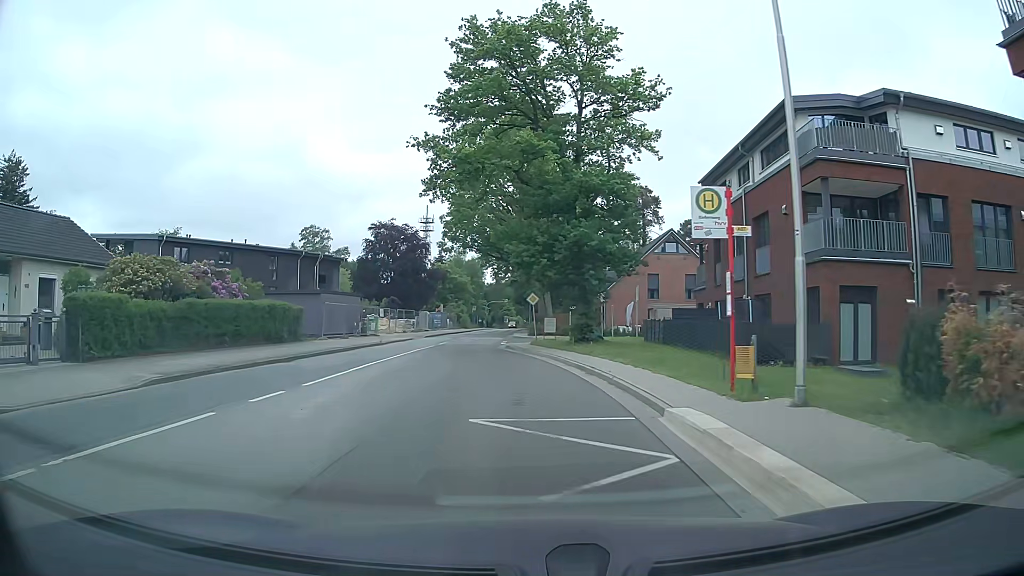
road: tertiary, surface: asphalt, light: Day
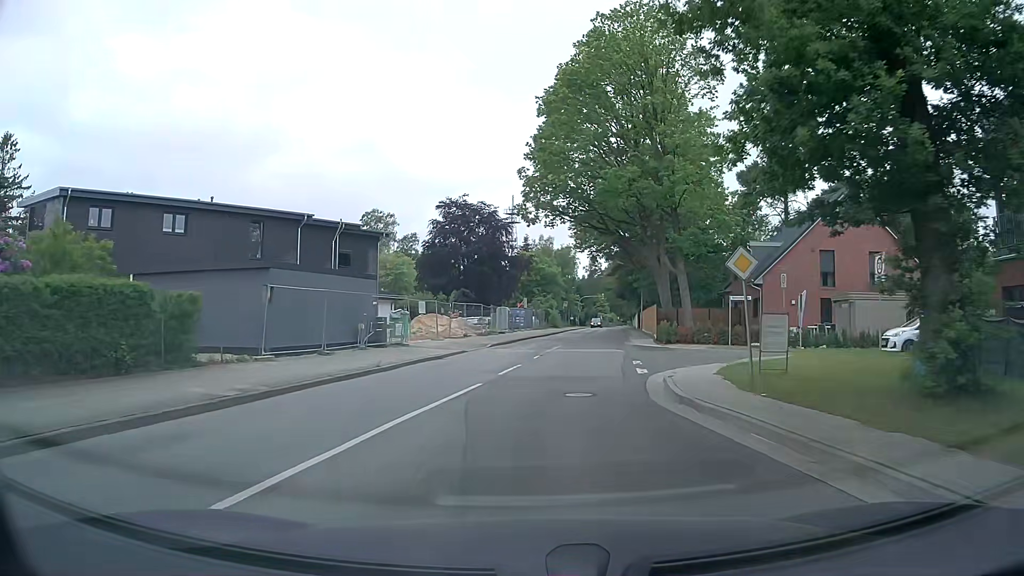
(-1.6, +19.6) m; -8°
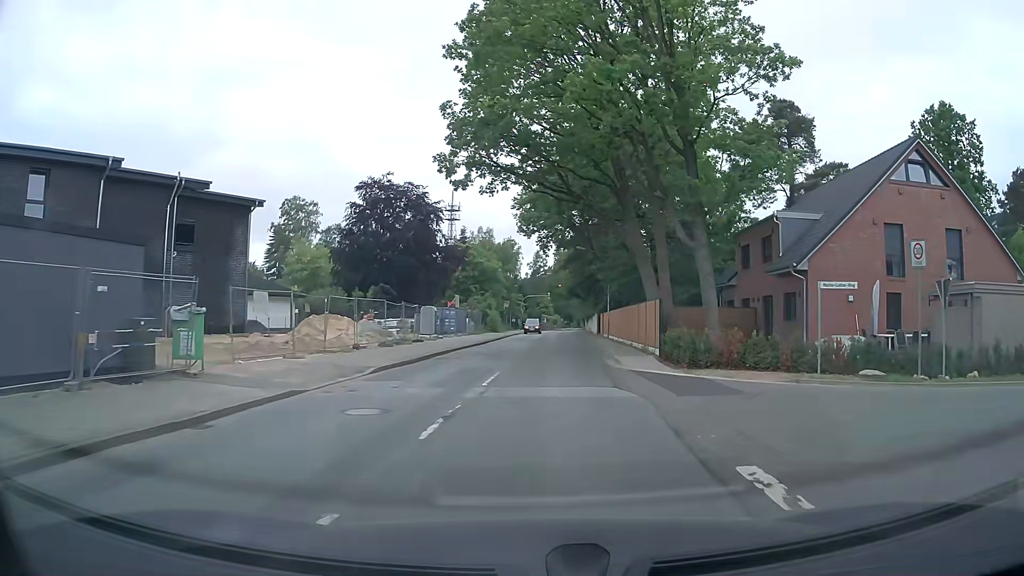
(+0.6, +14.3) m; +5°
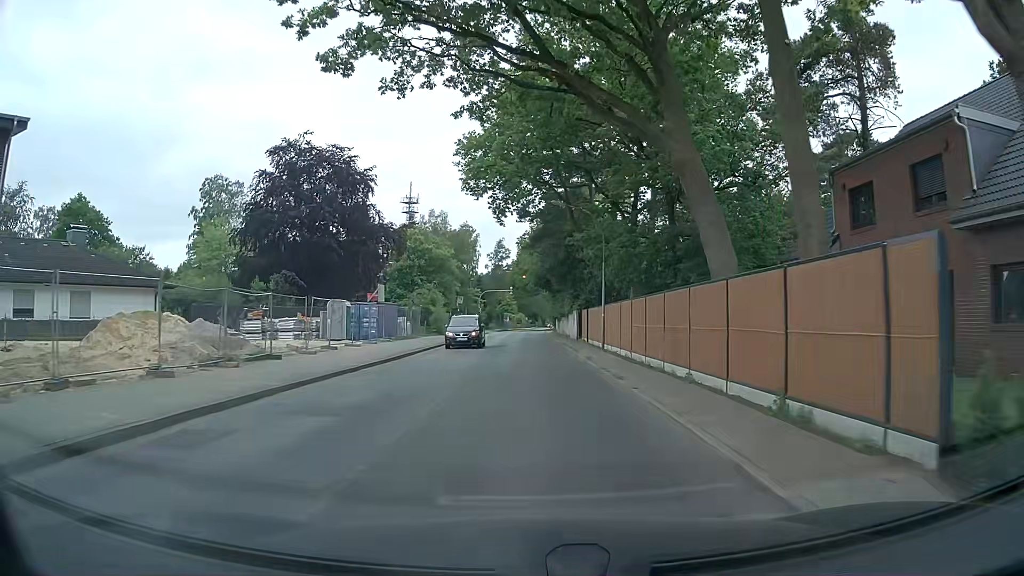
(+0.8, +17.1) m; +3°
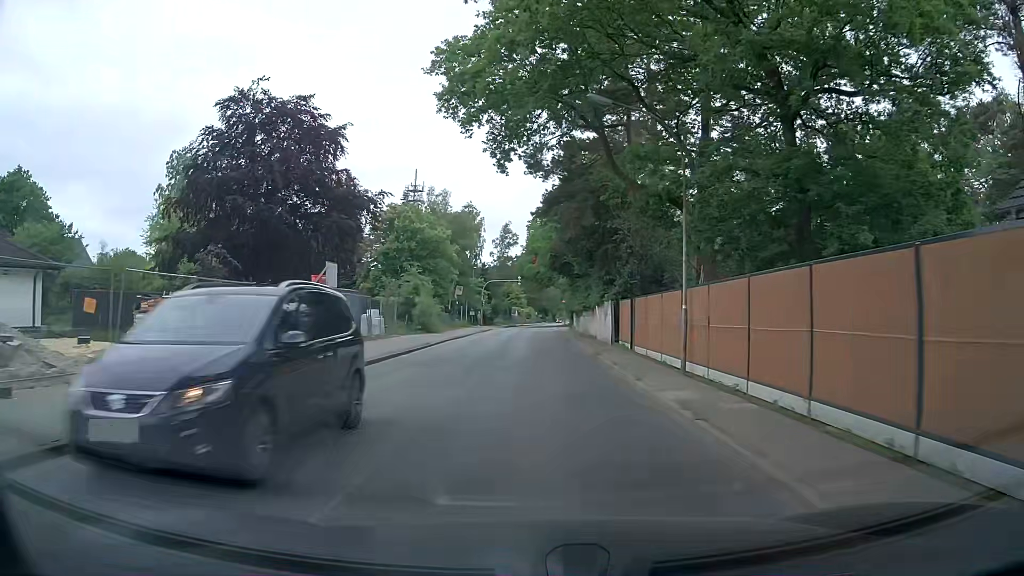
(0.0, +12.9) m; -1°
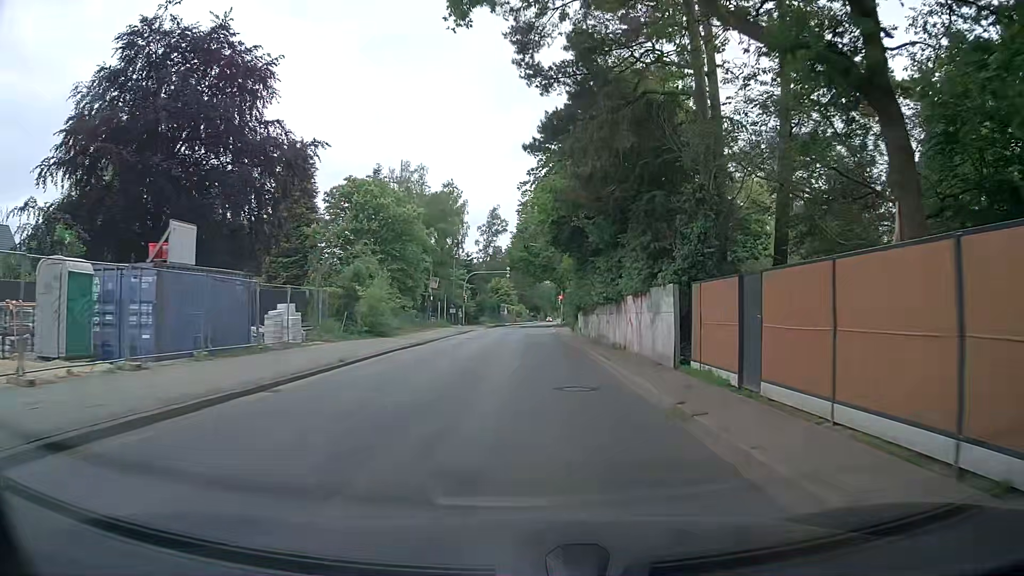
(+0.1, +13.2) m; +1°
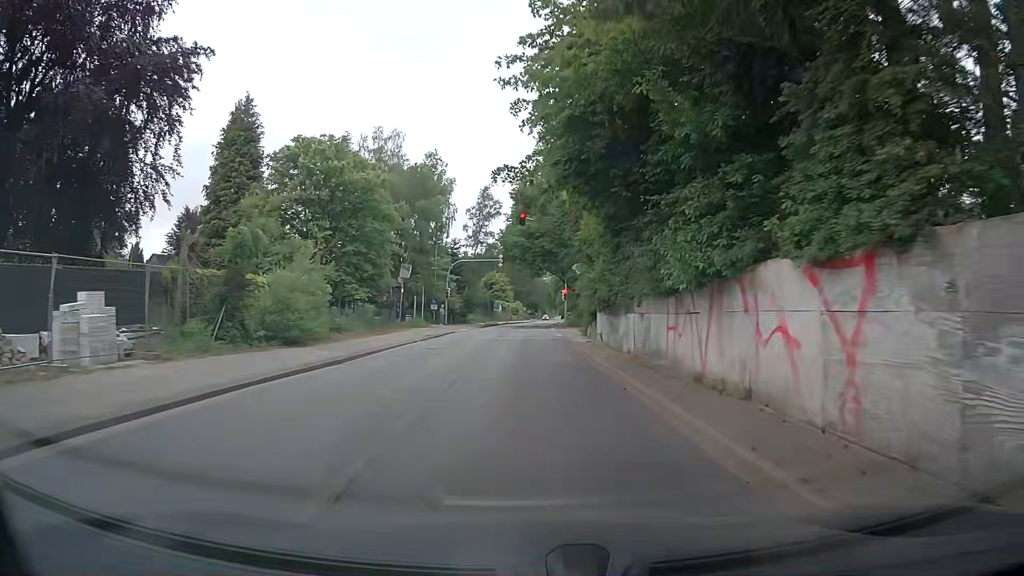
(+0.1, +12.6) m; 0°
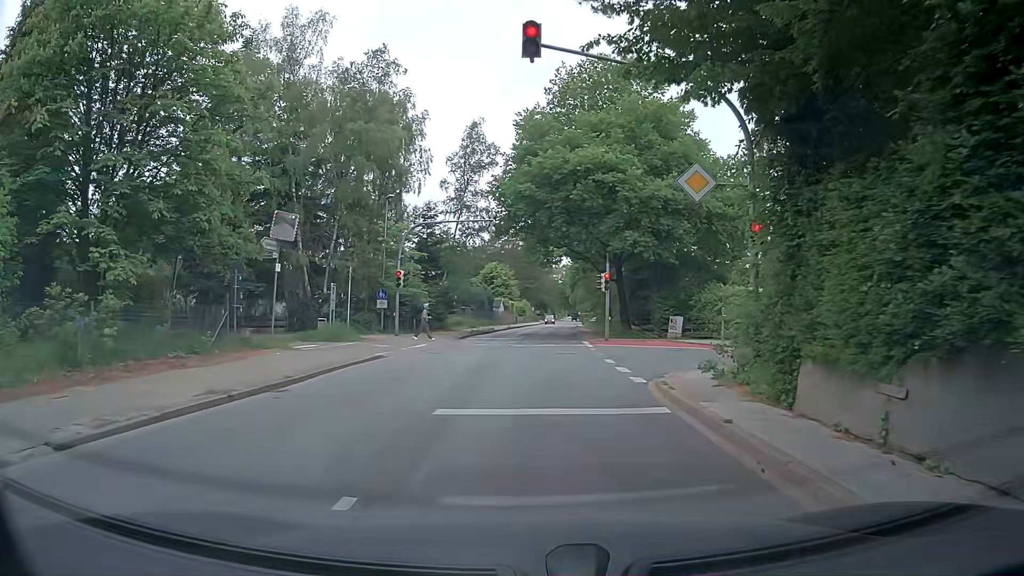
(-0.3, +25.2) m; 0°
